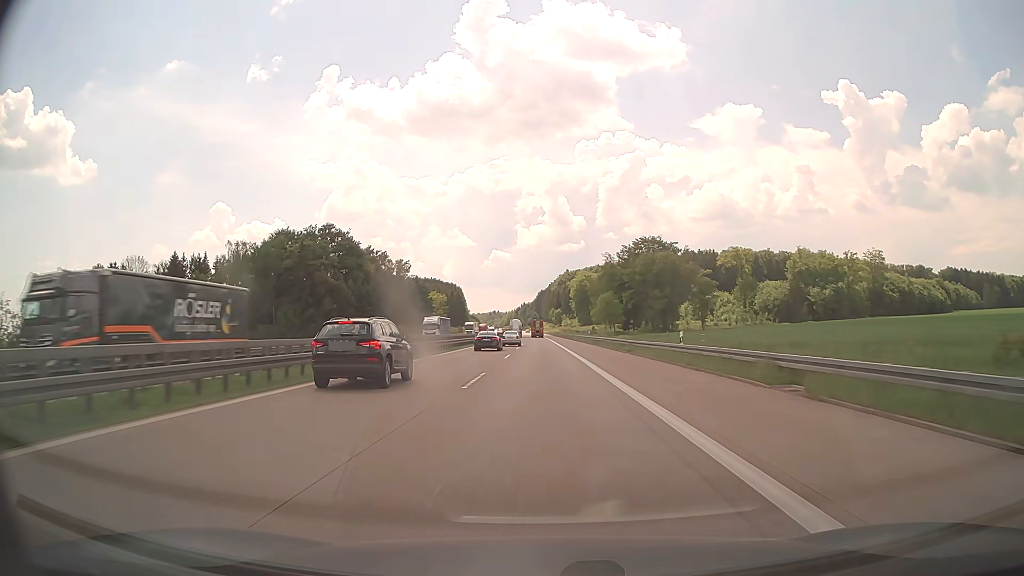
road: motorway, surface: concrete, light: Day
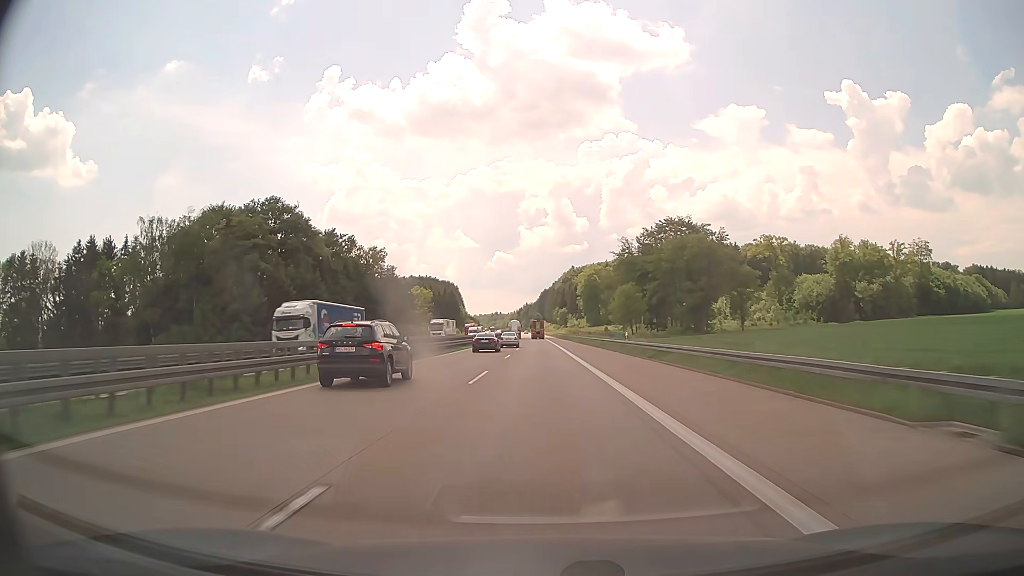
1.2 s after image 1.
(-0.1, +33.9) m; 0°
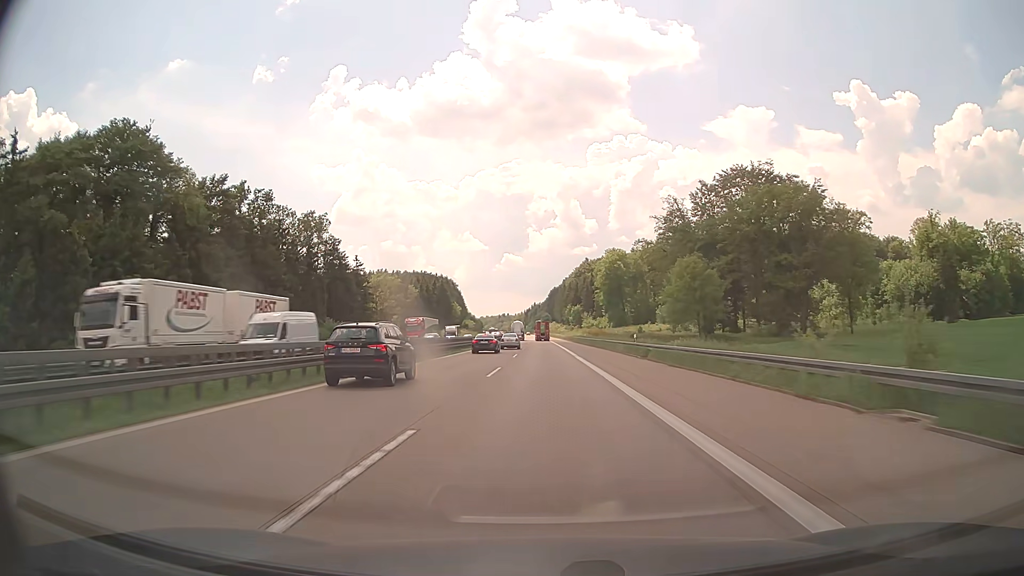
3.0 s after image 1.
(-0.4, +50.3) m; -1°
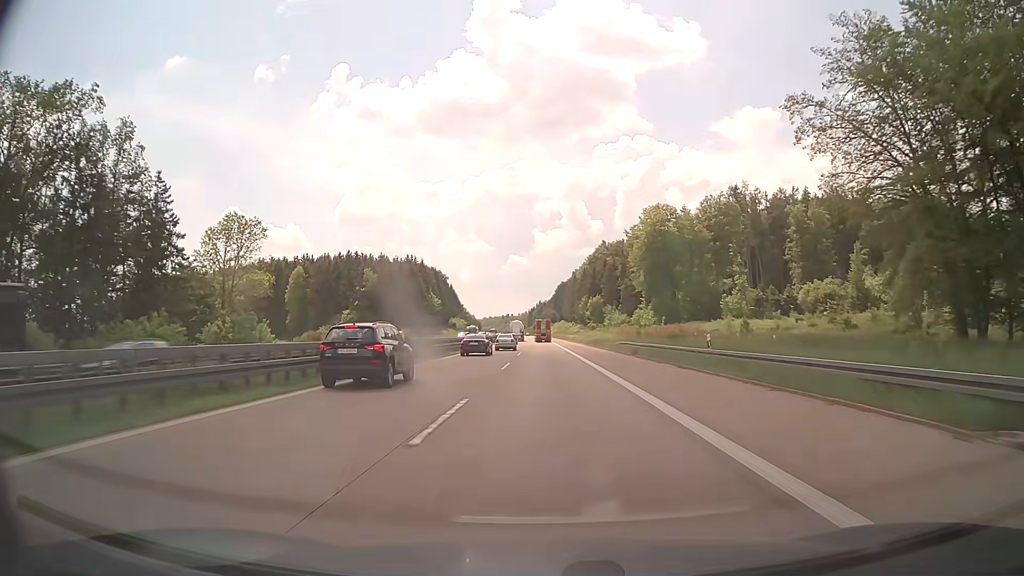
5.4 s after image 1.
(-0.4, +67.3) m; -1°
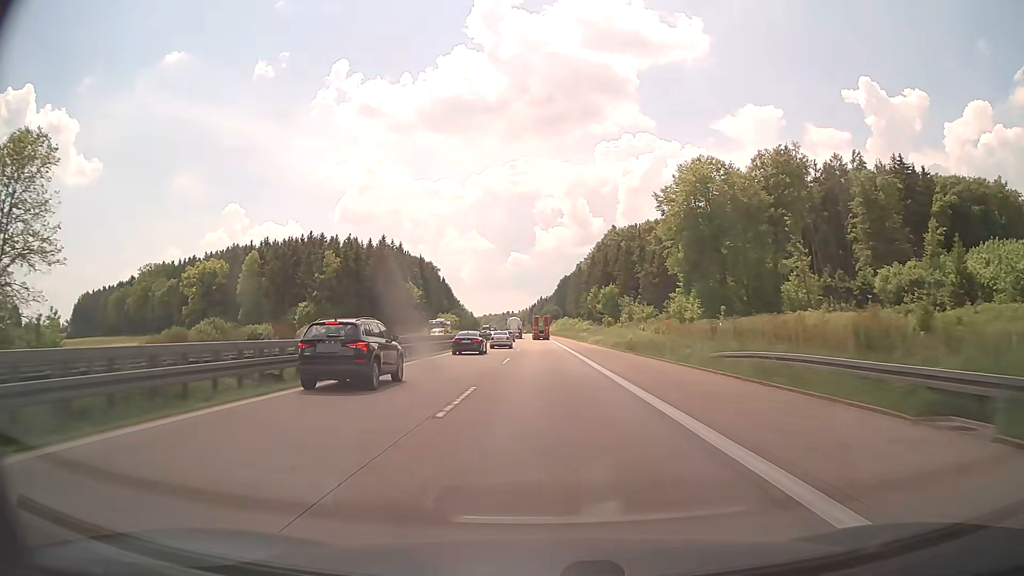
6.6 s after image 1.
(-0.1, +33.5) m; 0°
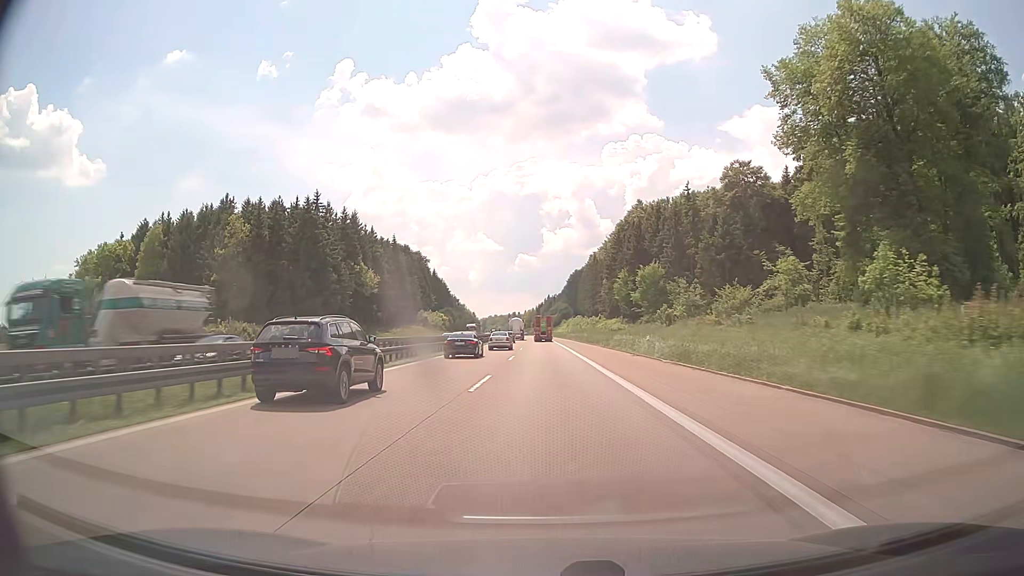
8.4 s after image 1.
(-0.1, +48.9) m; -1°
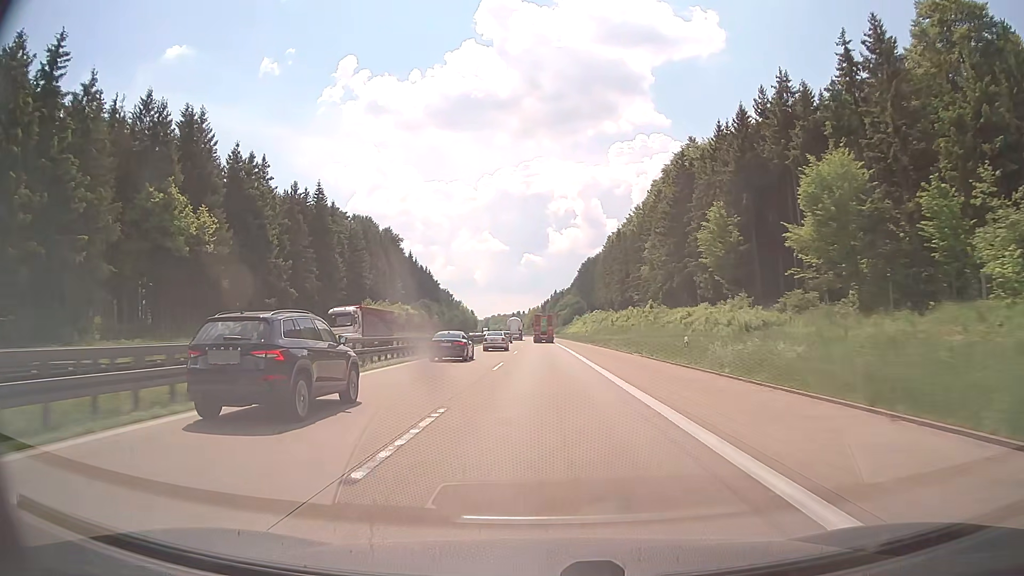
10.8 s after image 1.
(-0.2, +63.1) m; 0°
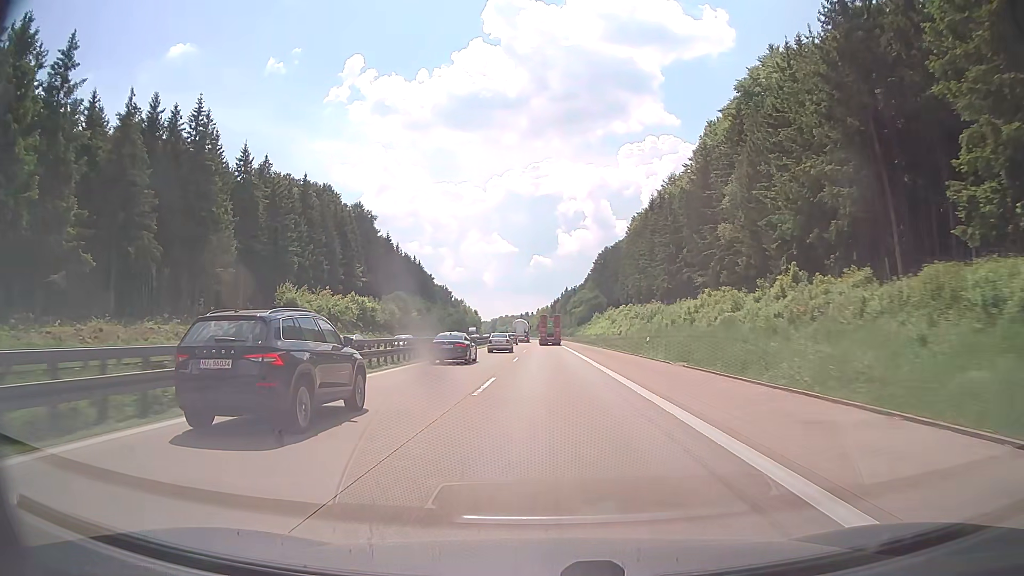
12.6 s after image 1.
(-0.3, +45.1) m; -1°
(0, +10) (0, +20) (0, +30) (0, +40) (0, +50) (-1, +60) (-1, +70) (-2, +80) (-2, +90) (-3, +100) m
